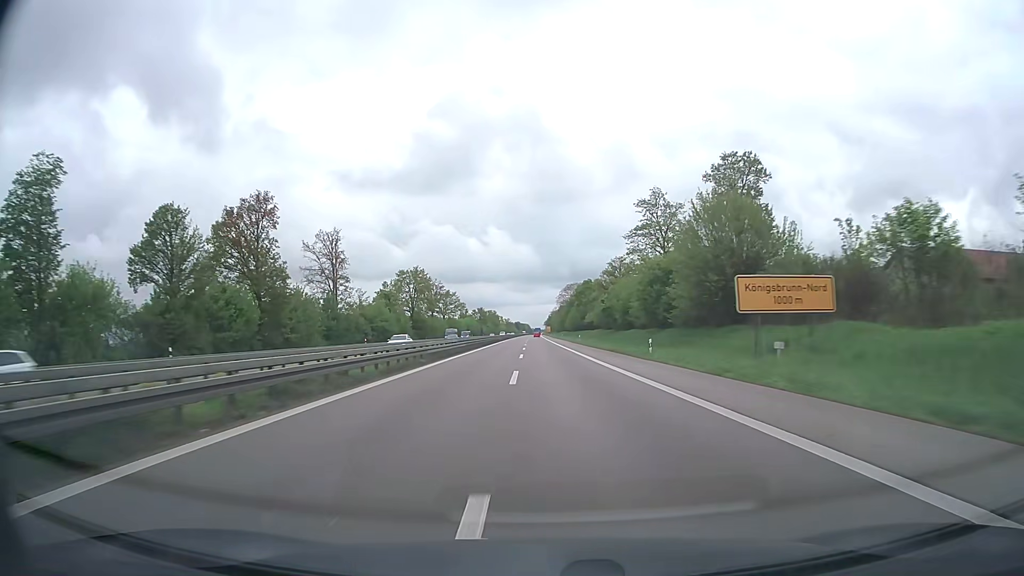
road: trunk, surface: asphalt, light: Day
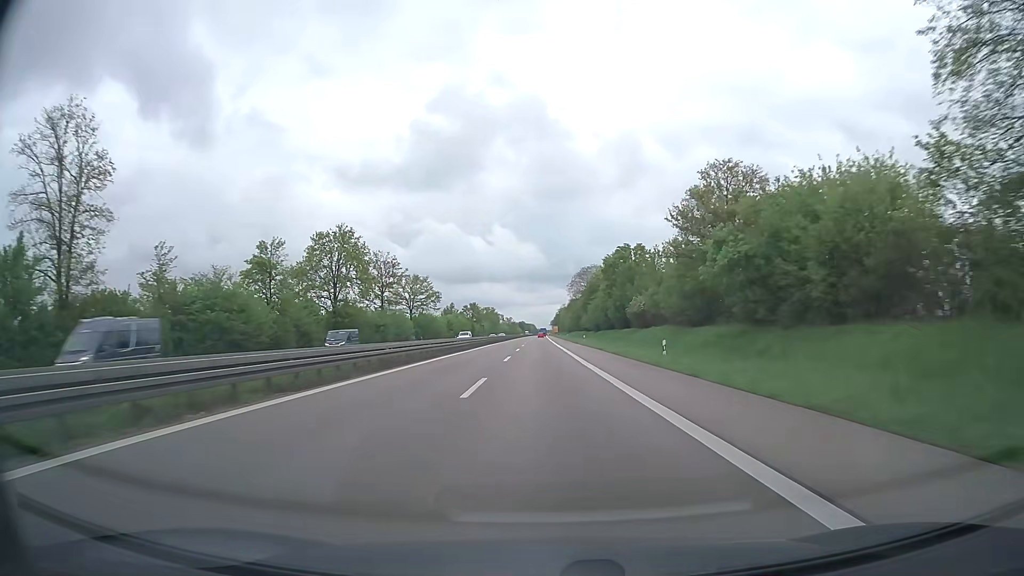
(-0.2, +58.0) m; -1°
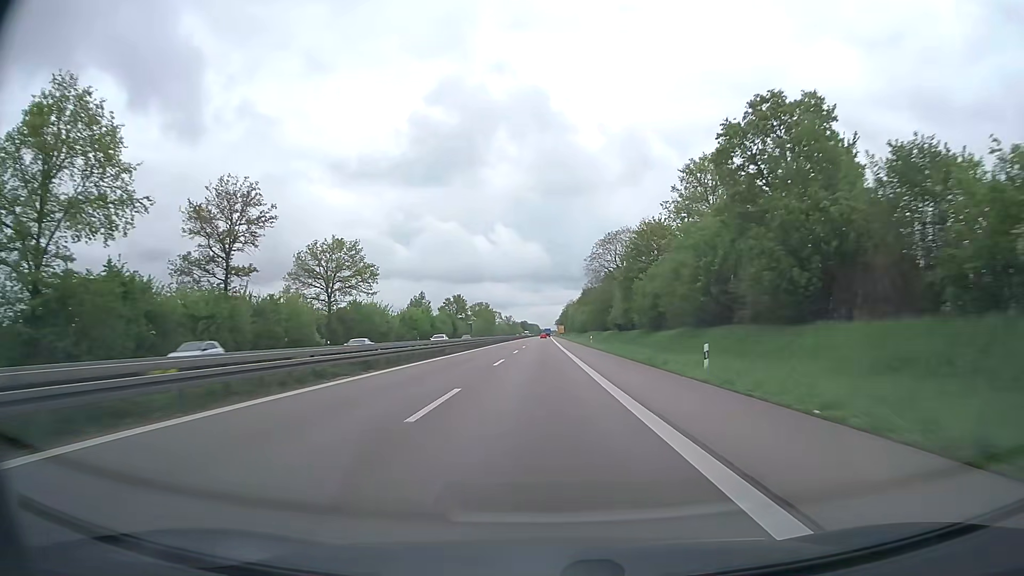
(-0.1, +58.0) m; 0°
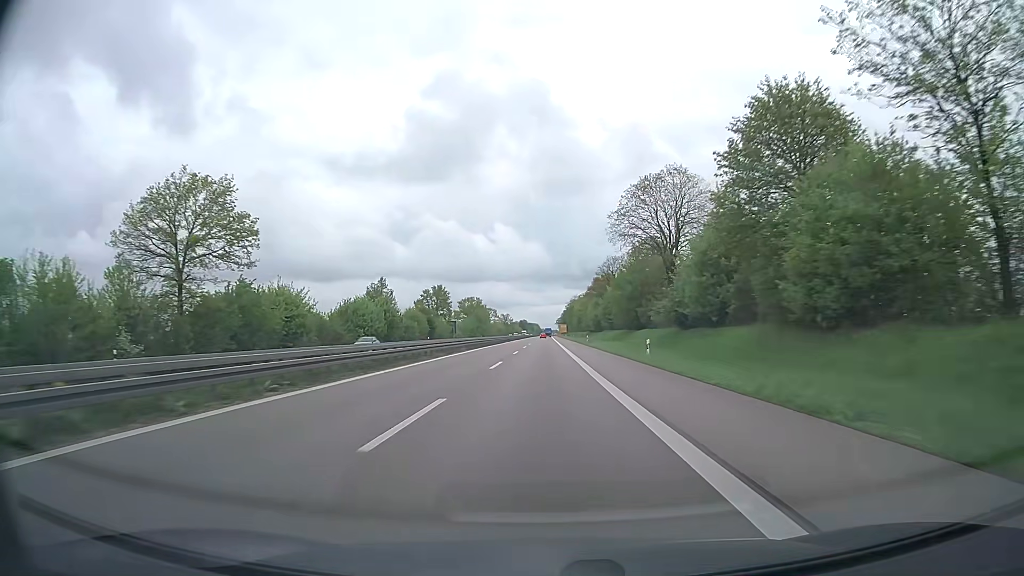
(+0.1, +38.6) m; 0°
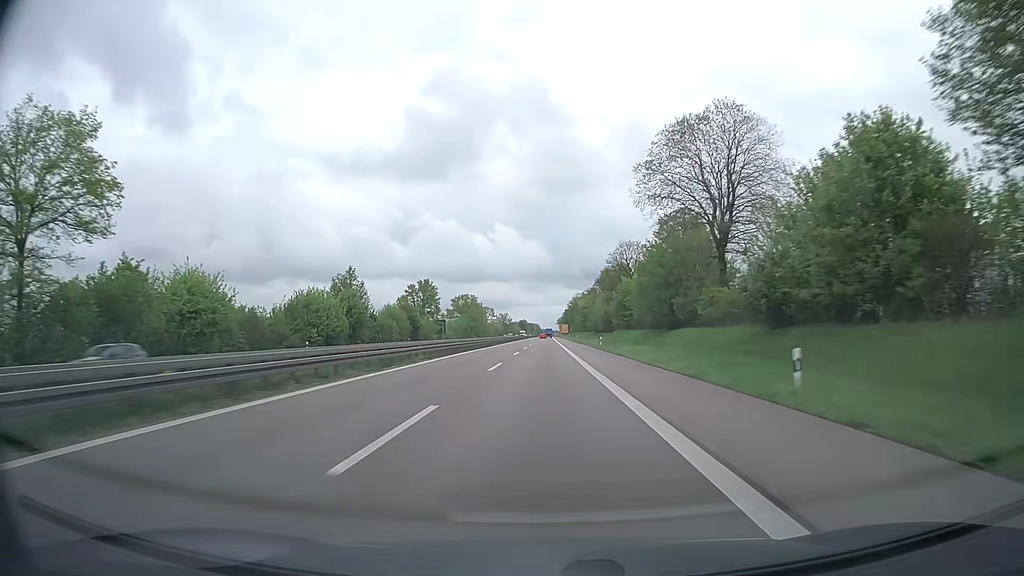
(-0.1, +19.3) m; 0°
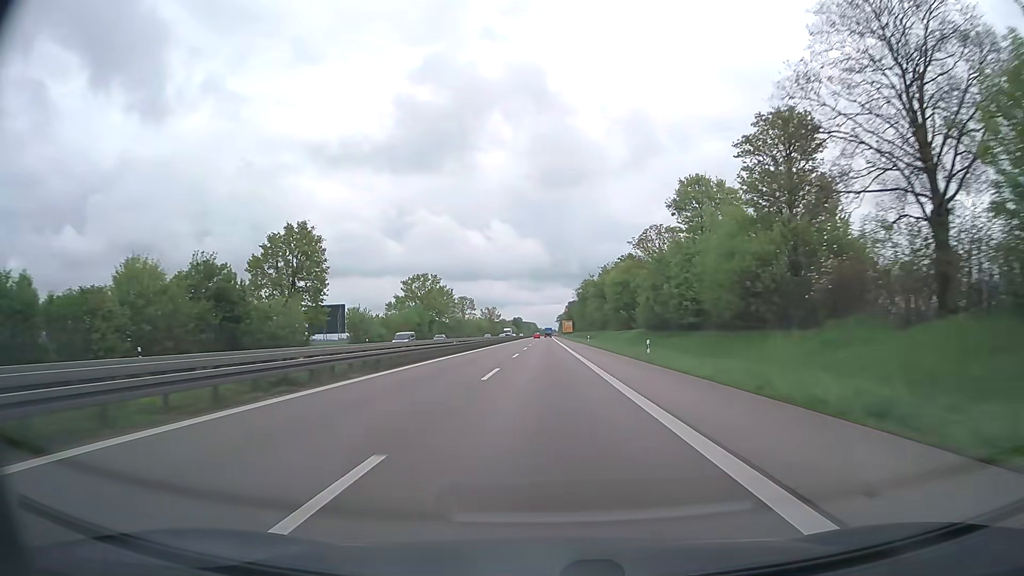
(-0.1, +77.3) m; 0°
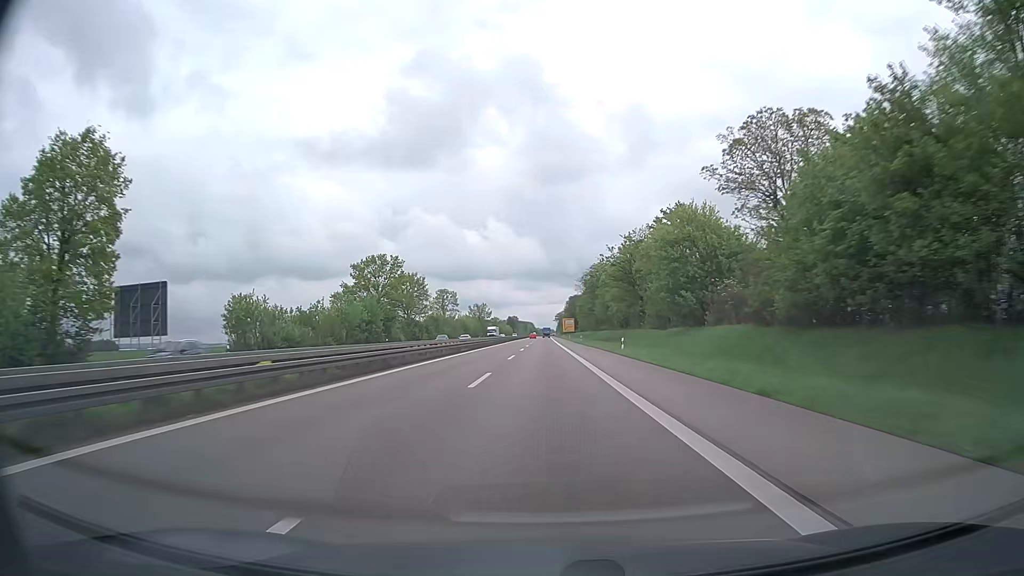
(+0.1, +38.7) m; 0°
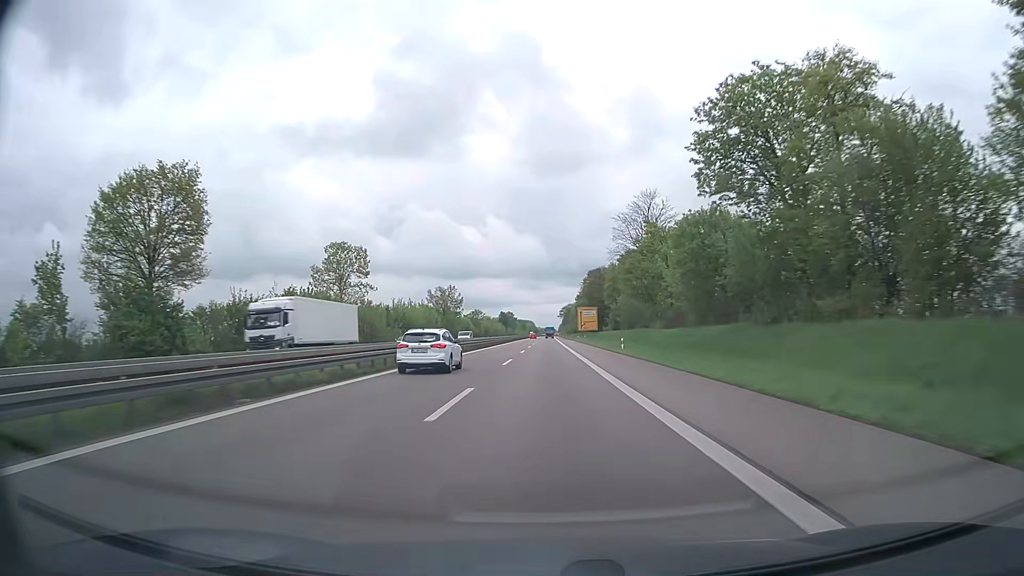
(0.0, +96.8) m; 0°
(0, +10) (0, +20) (0, +30) (0, +40) (0, +50) (0, +60) (0, +70) (0, +80) (0, +90) (0, +100) m
